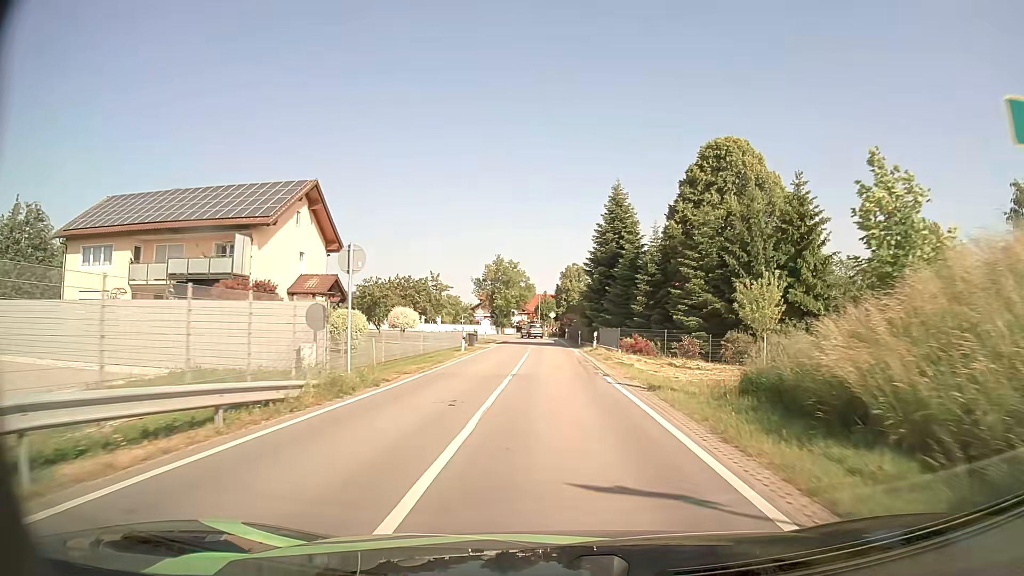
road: primary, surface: asphalt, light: Day
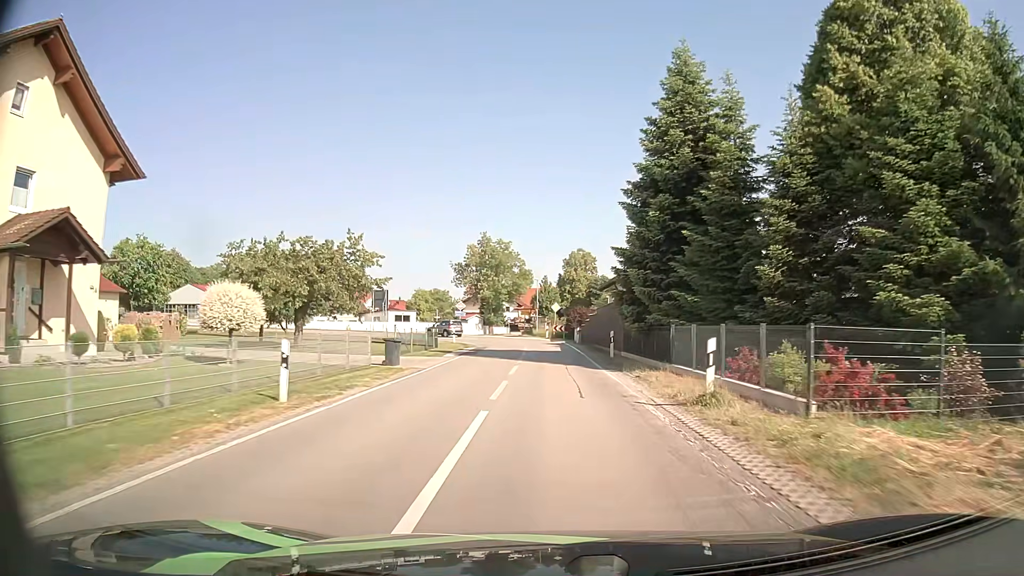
(-0.1, +25.1) m; 0°
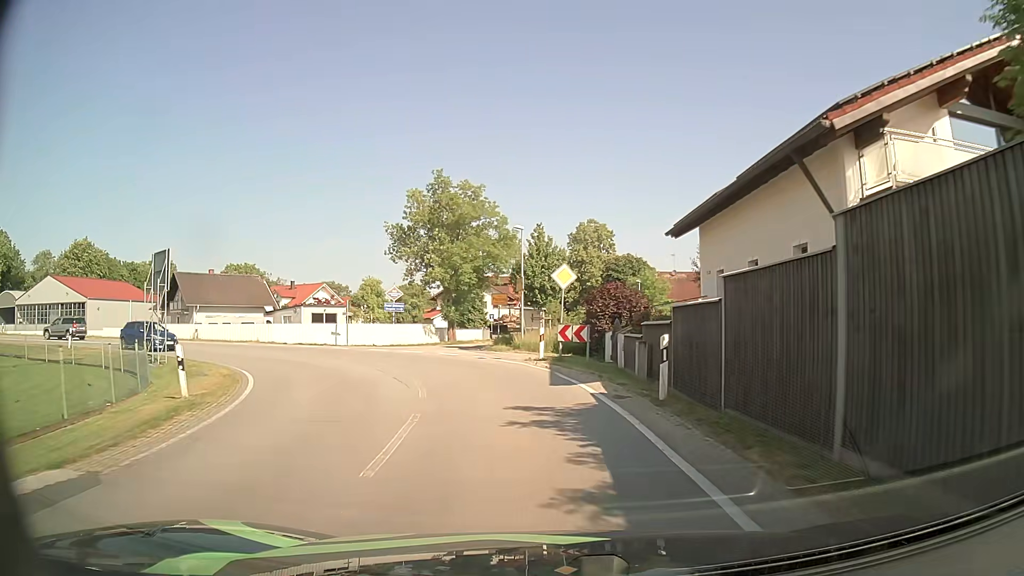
(+0.3, +35.9) m; +1°
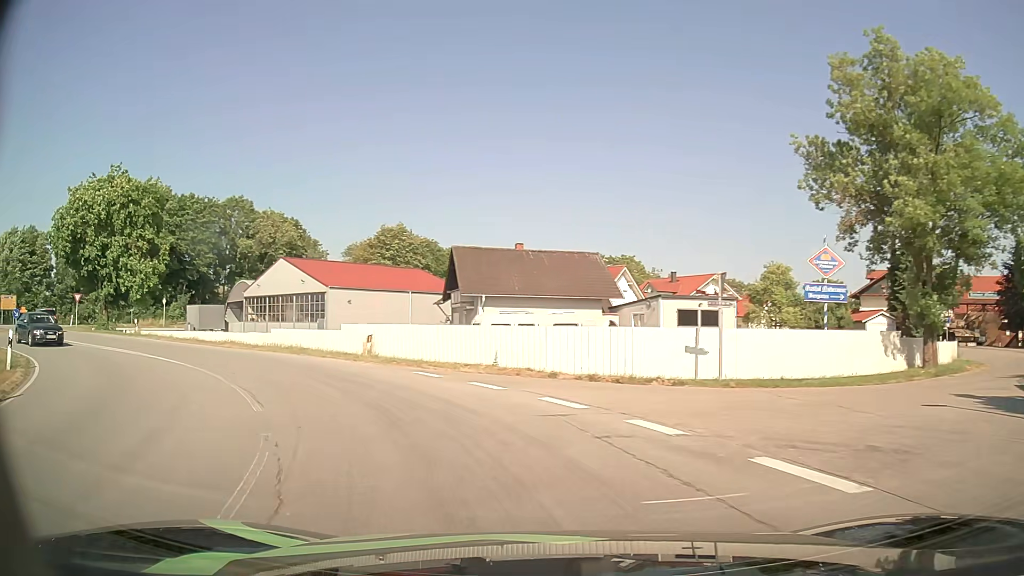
(-5.6, +25.7) m; -34°
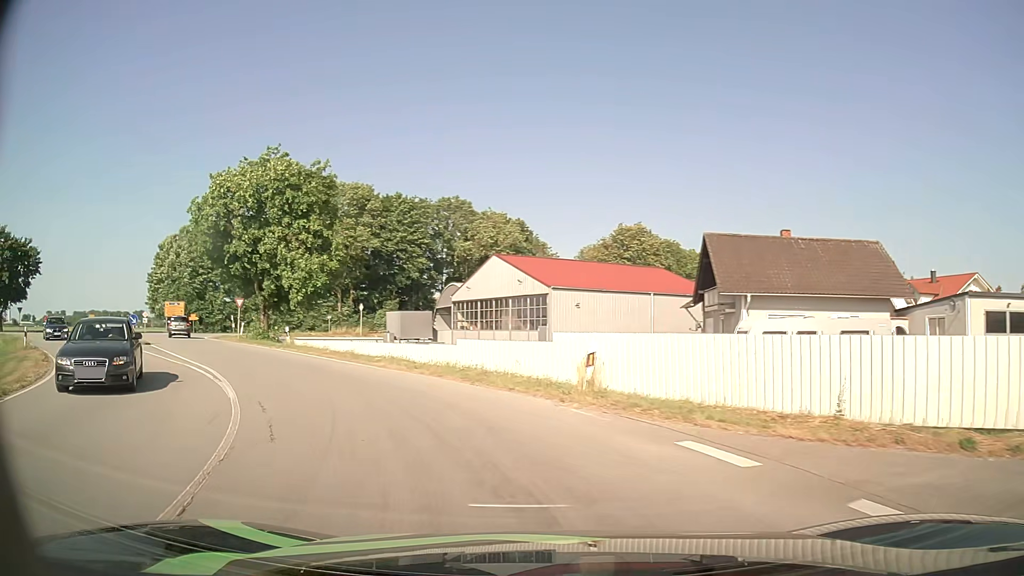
(-1.5, +9.4) m; -20°
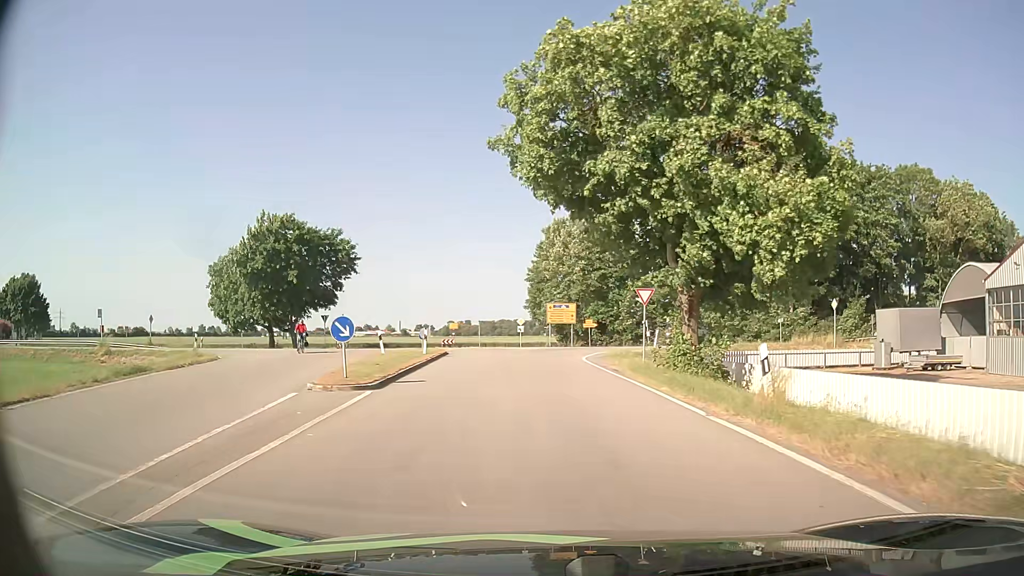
(-8.2, +20.9) m; -37°
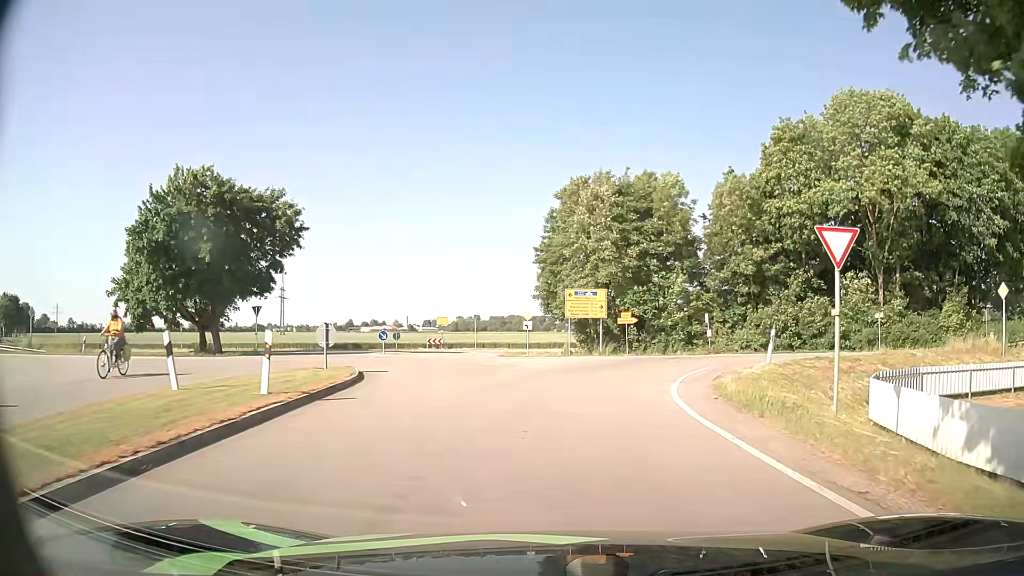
(-0.7, +18.5) m; -2°
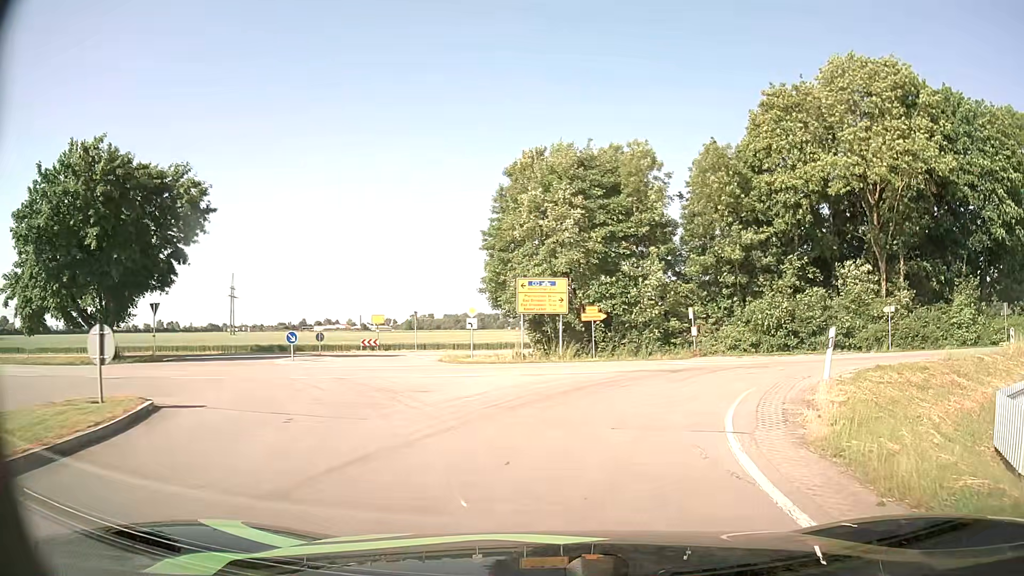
(+0.2, +7.9) m; +3°
(+1, +10) (+5, +19) (+14, +23) (+24, +26) (+33, +28) (+43, +30) (+53, +32) (+63, +35) (+72, +37) (+82, +40) m
